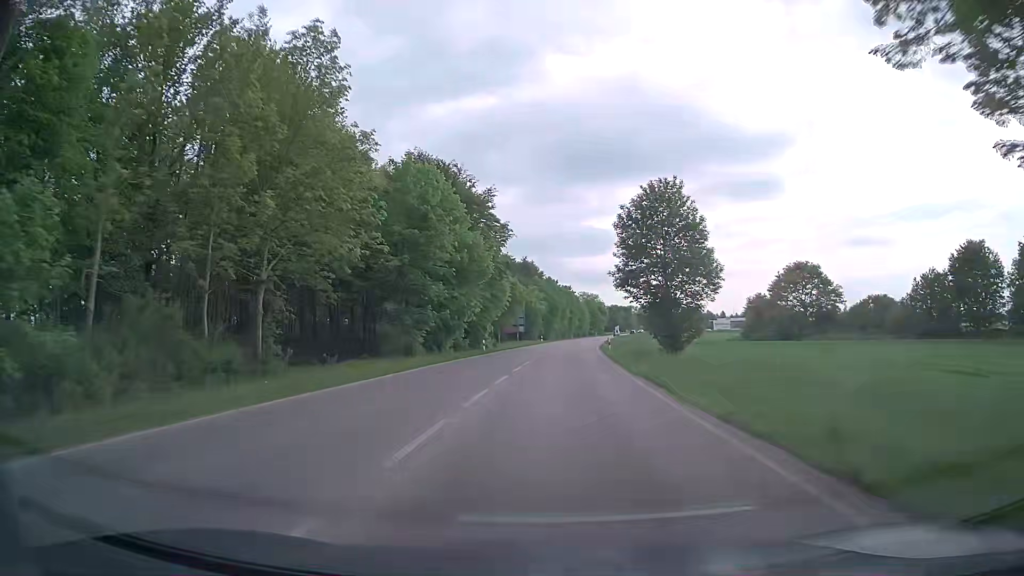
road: secondary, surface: asphalt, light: Day
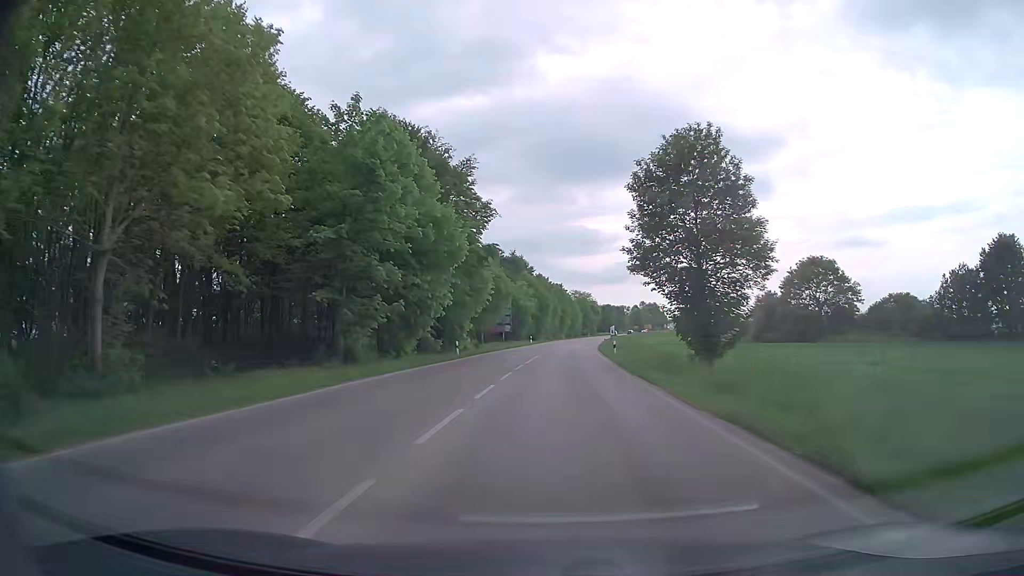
(+0.1, +10.6) m; +1°
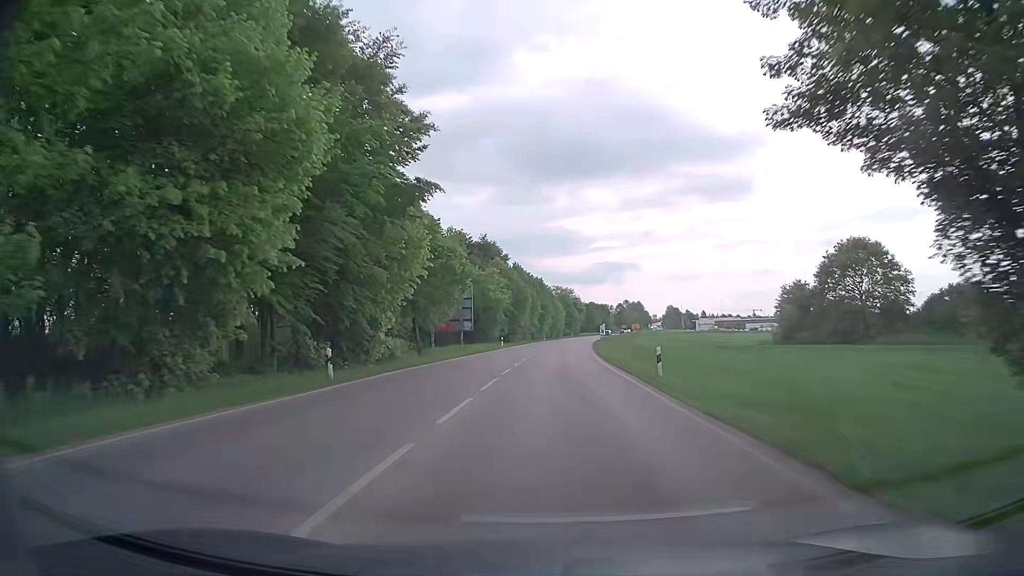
(+0.4, +22.1) m; +2°
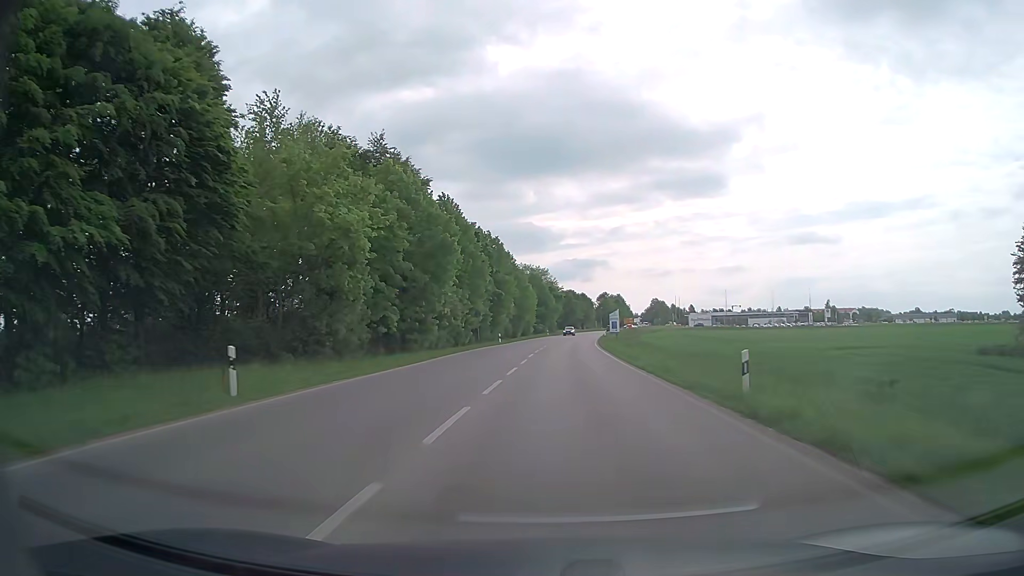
(+1.0, +56.1) m; +2°
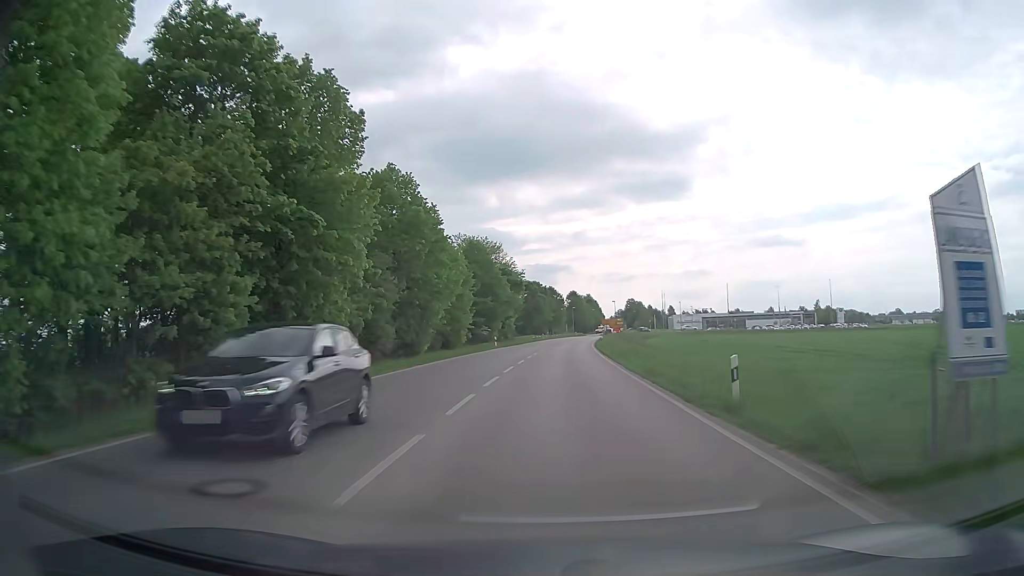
(+1.6, +50.6) m; +3°
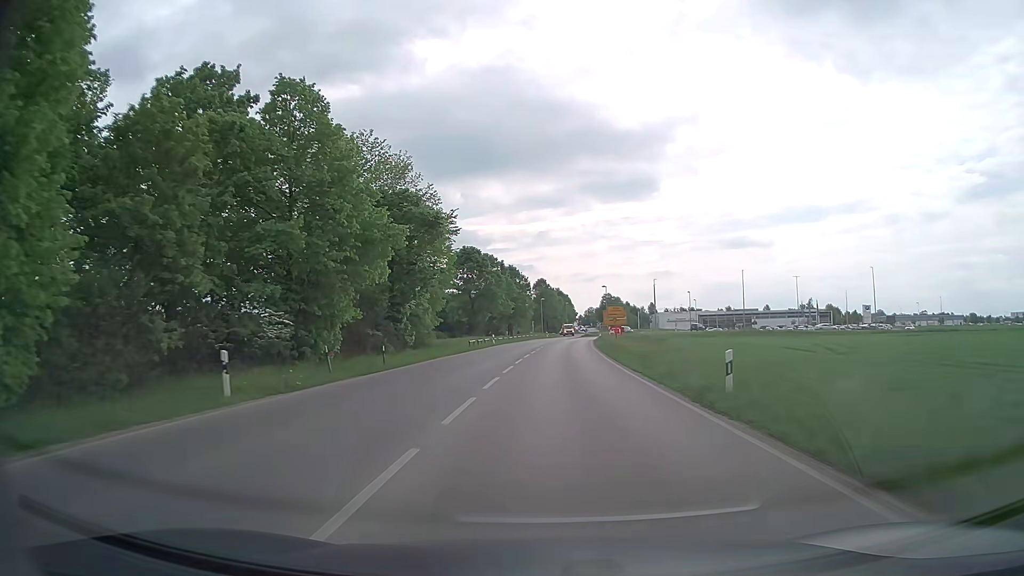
(+1.0, +49.2) m; +3°
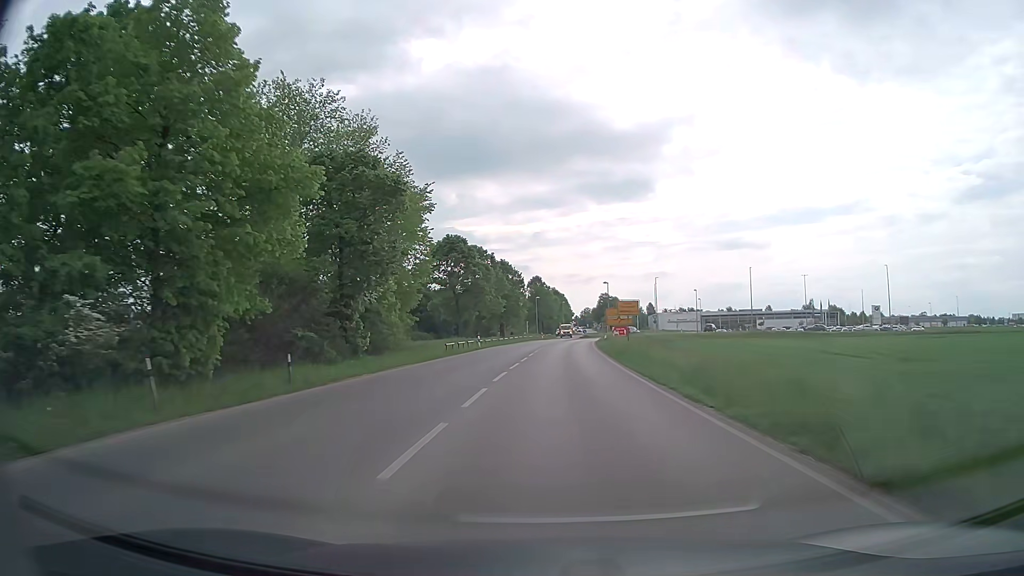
(+0.1, +9.6) m; 0°
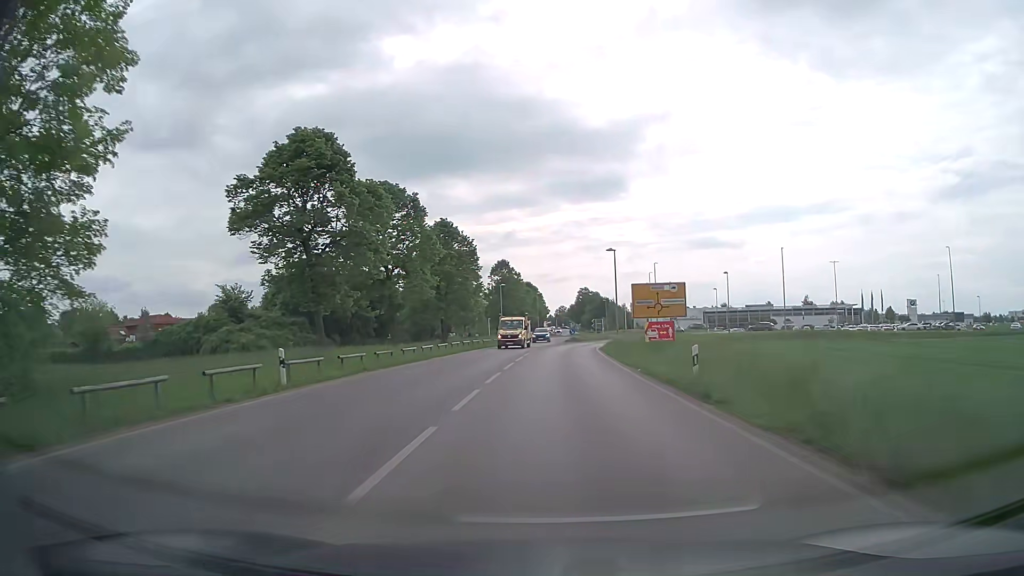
(+0.7, +36.4) m; +2°
